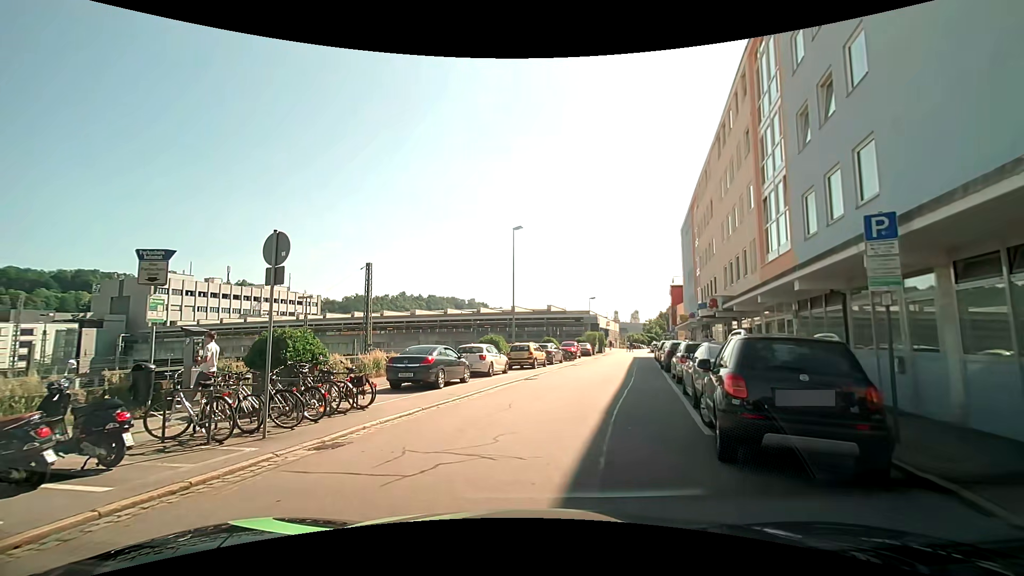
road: residential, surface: asphalt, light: Day
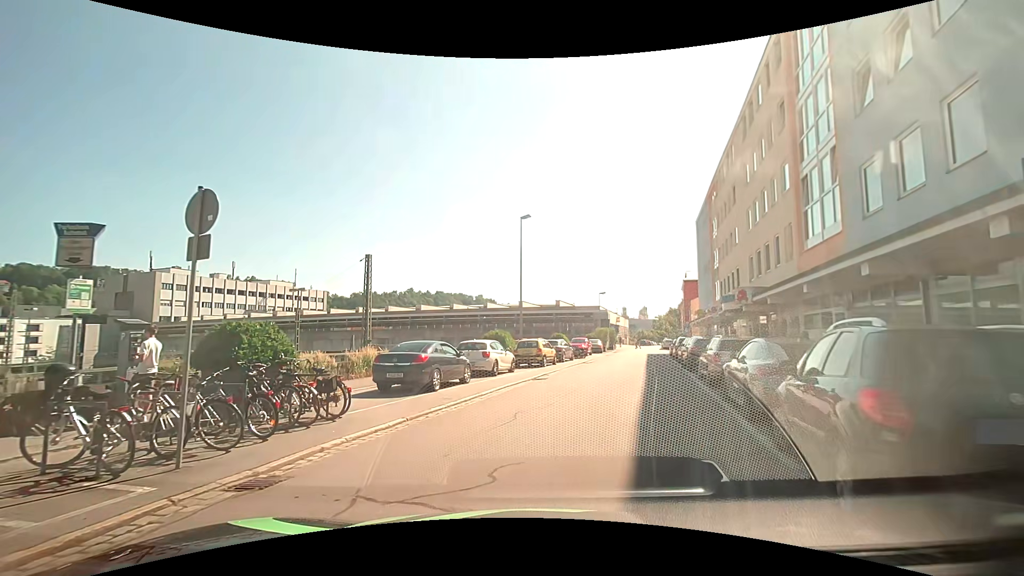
(-0.1, +2.3) m; -3°
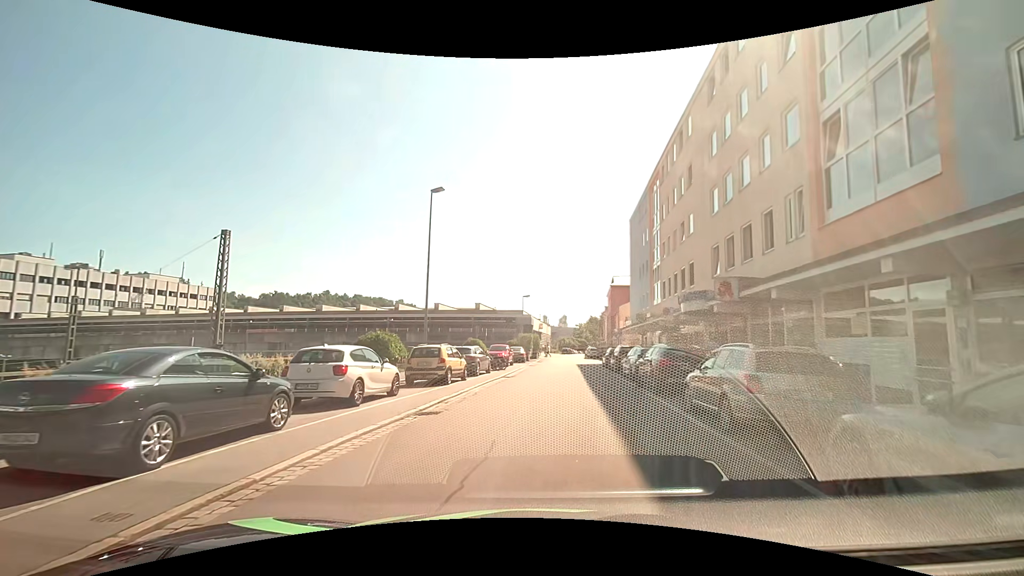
(+0.4, +7.6) m; +9°
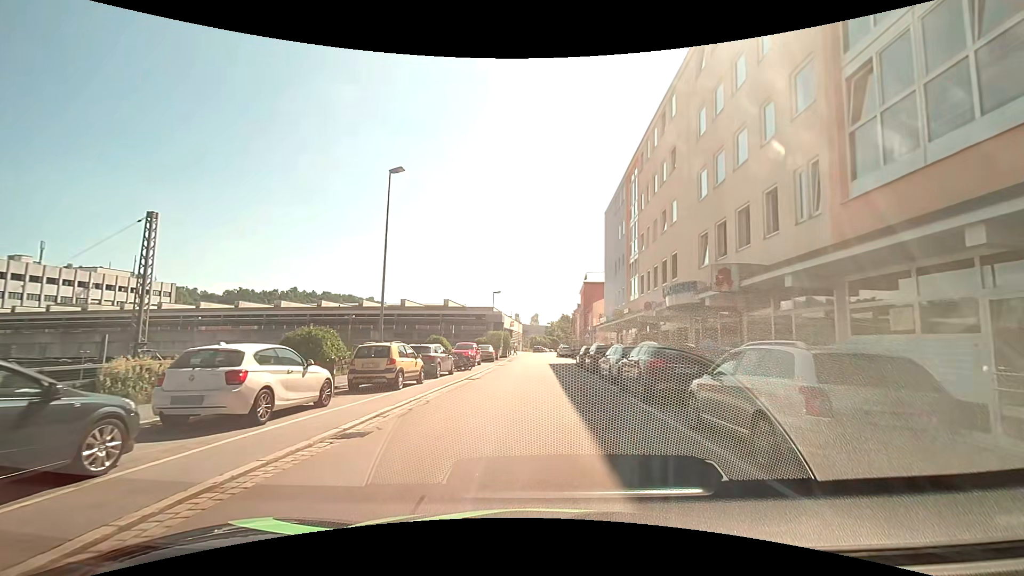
(0.0, +2.7) m; +2°
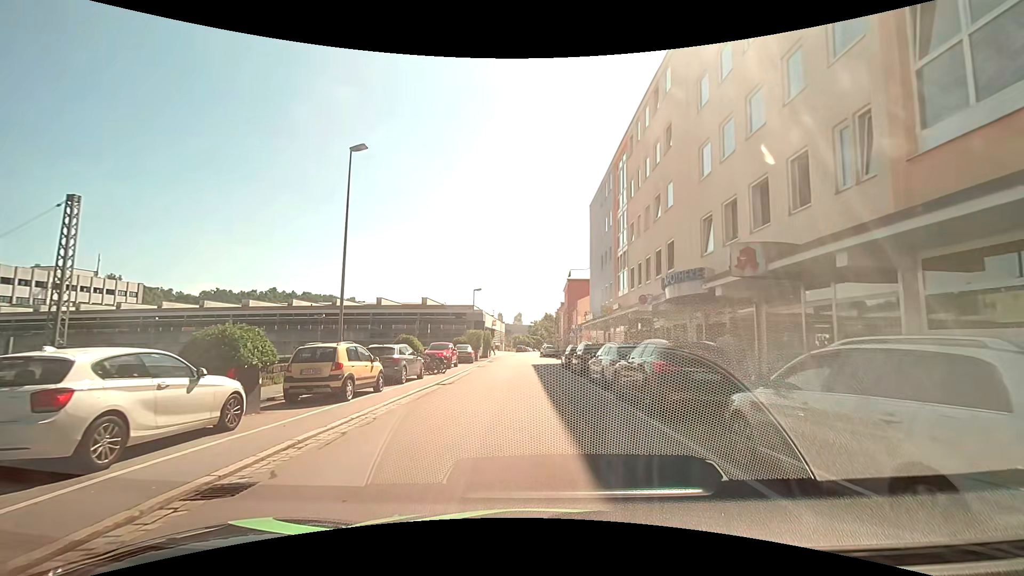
(+0.1, +2.9) m; +2°
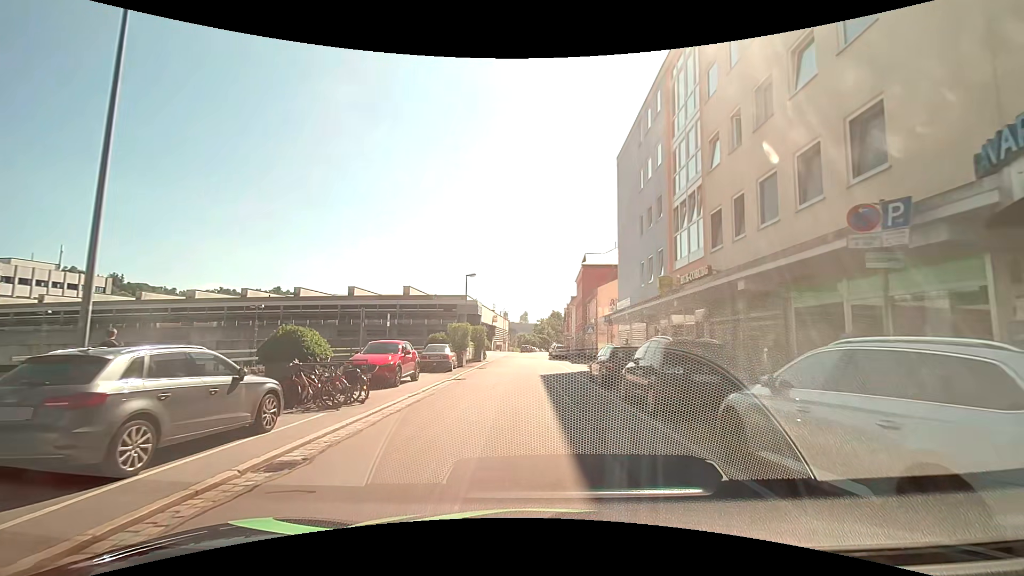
(-0.1, +12.9) m; 0°
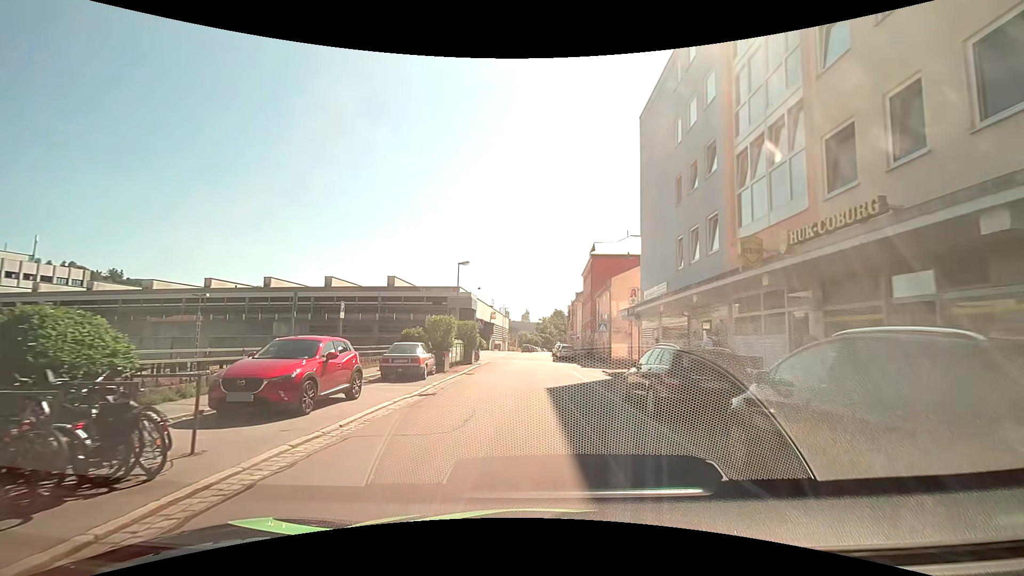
(-0.1, +6.8) m; -1°
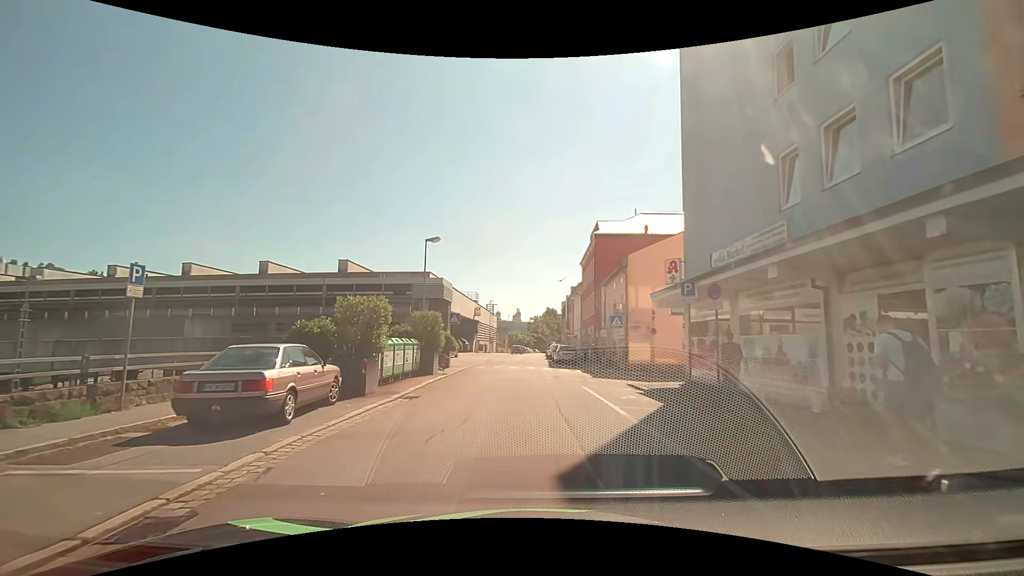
(+0.1, +10.0) m; +2°
